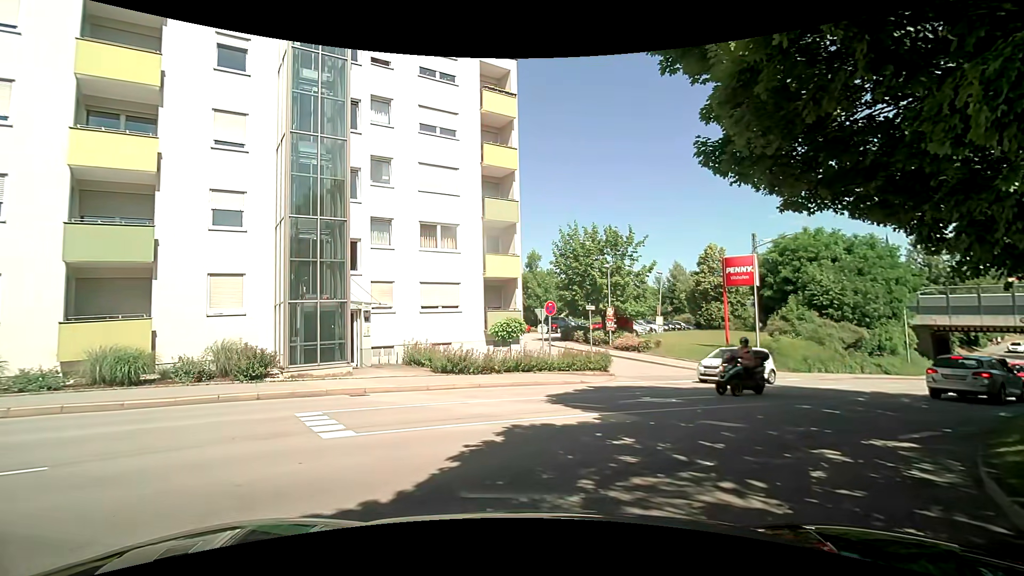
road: tertiary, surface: asphalt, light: Day
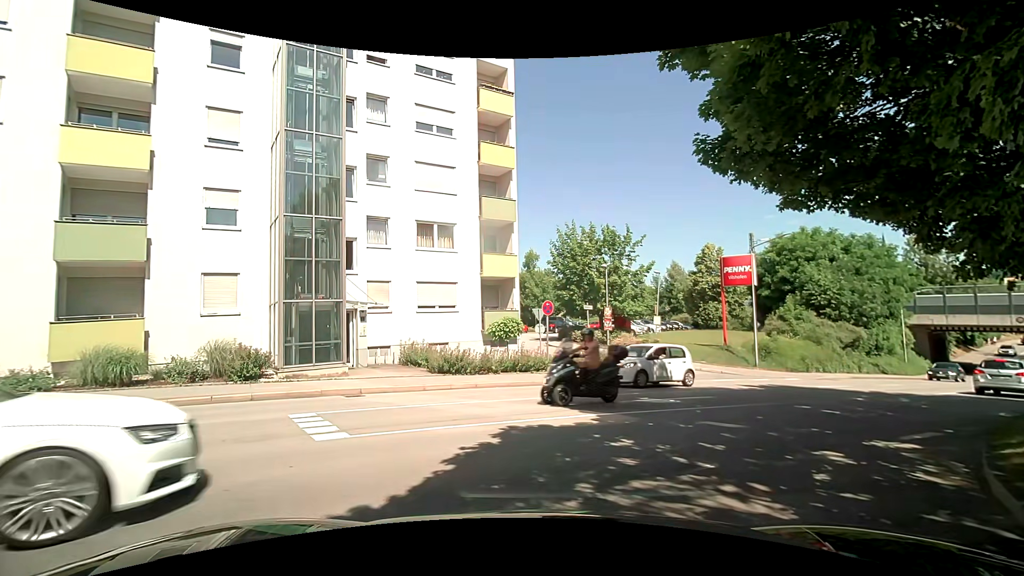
(0.0, +0.2) m; 0°
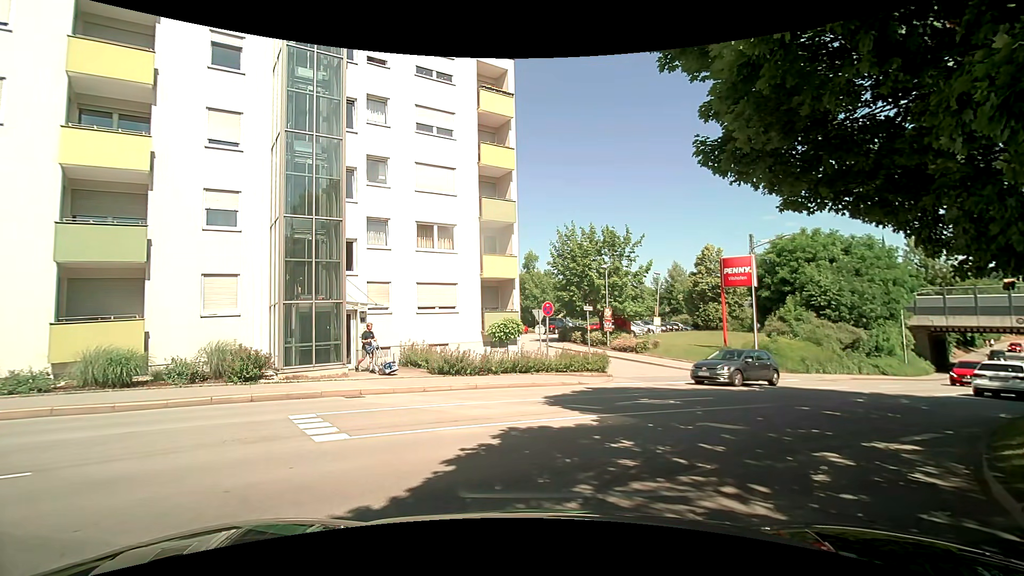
(0.0, +0.1) m; 0°
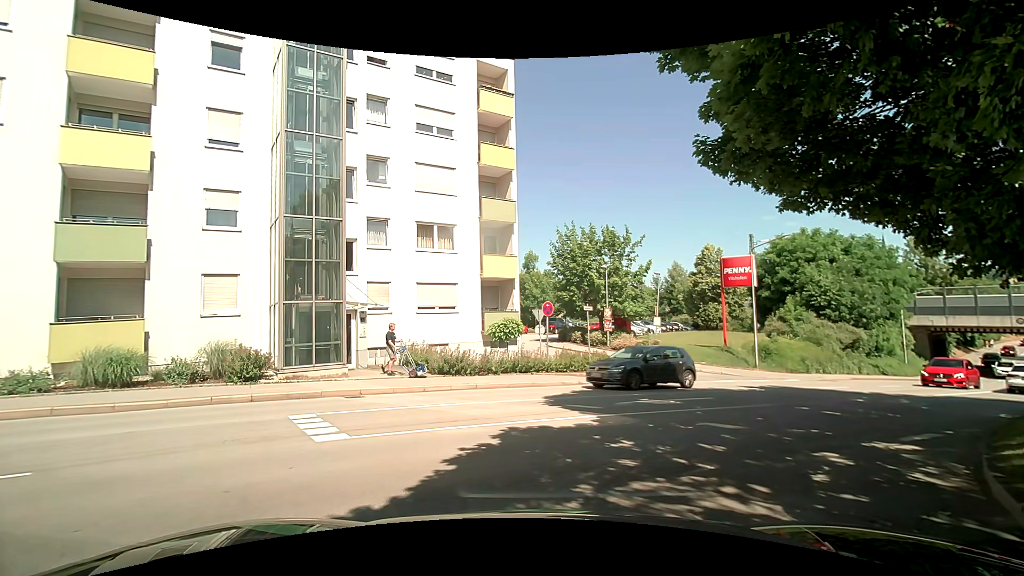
(0.0, 0.0) m; 0°
